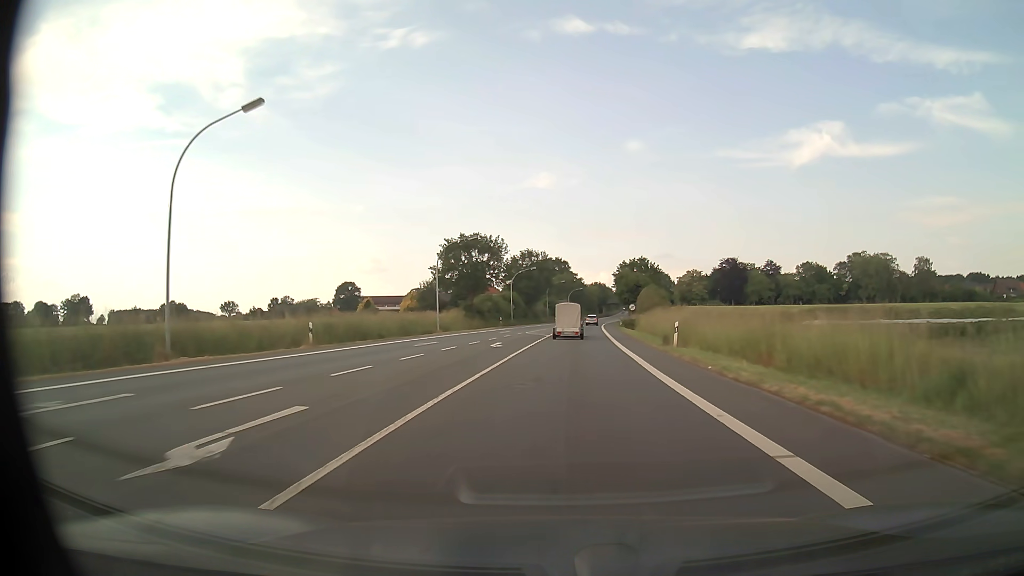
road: primary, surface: asphalt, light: Day
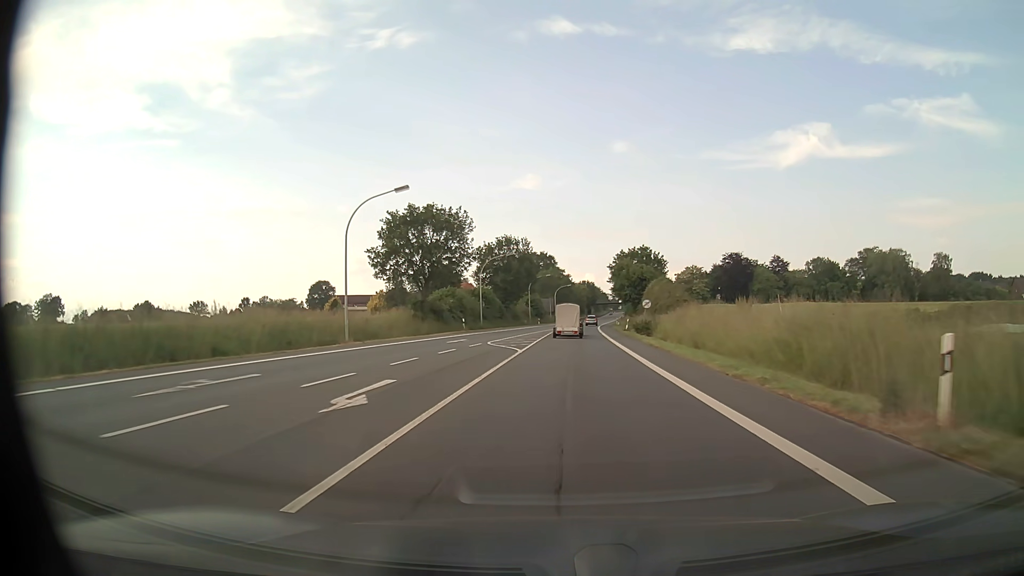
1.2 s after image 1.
(+0.2, +20.8) m; +1°
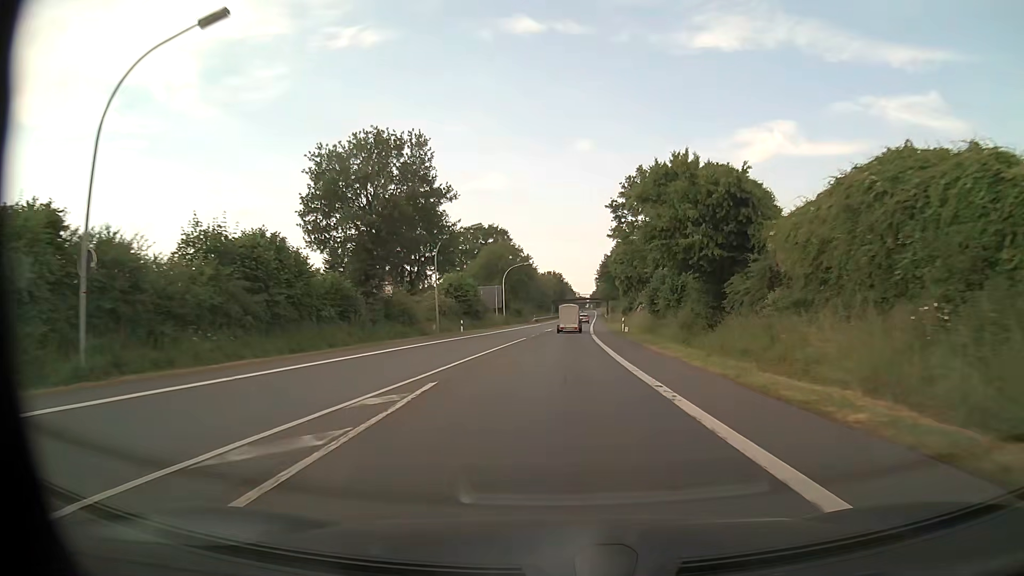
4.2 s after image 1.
(+1.7, +55.8) m; +3°
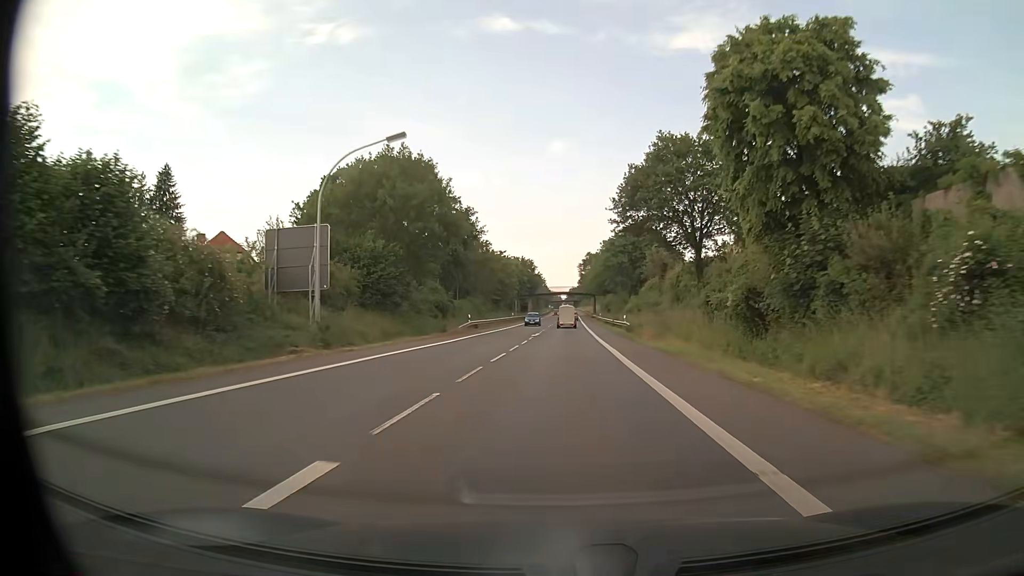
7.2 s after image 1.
(+1.1, +58.2) m; +2°
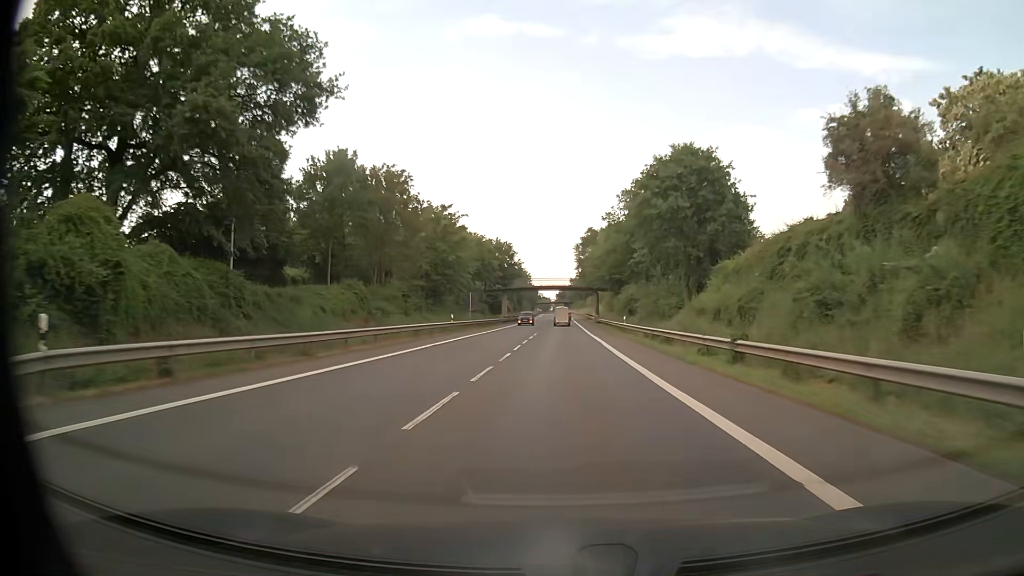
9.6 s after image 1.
(+0.3, +47.8) m; +1°
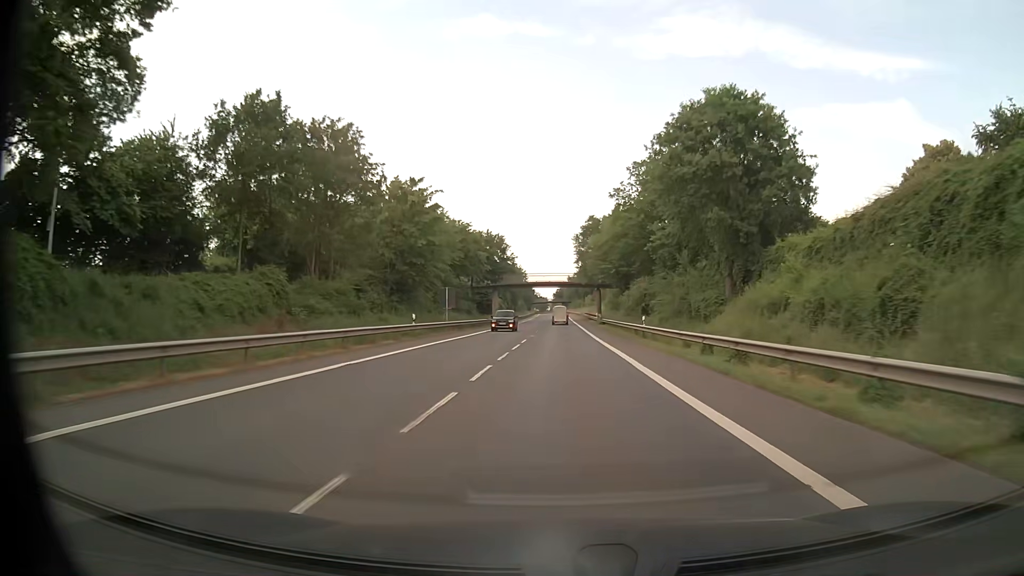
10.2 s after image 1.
(0.0, +12.4) m; 0°
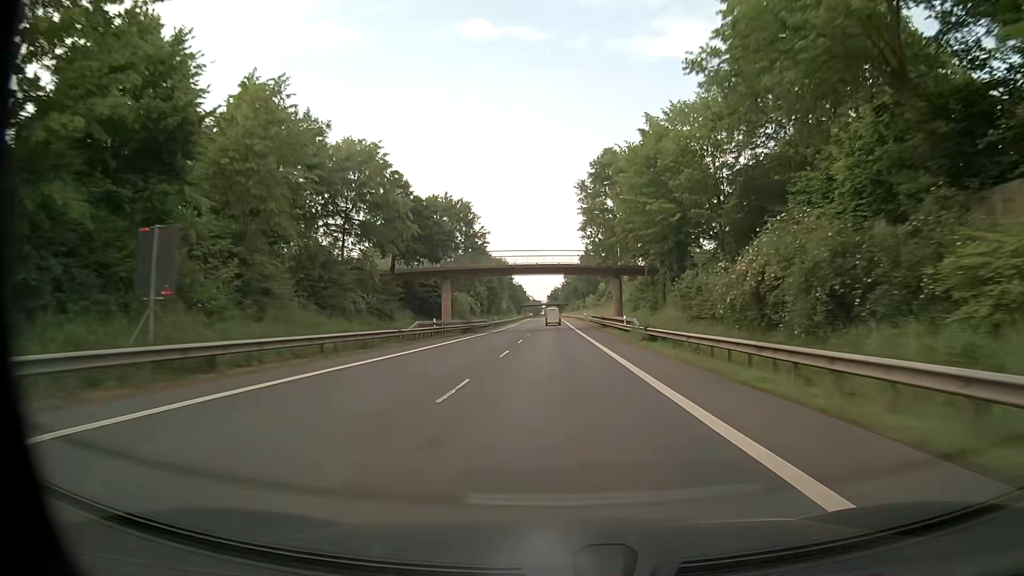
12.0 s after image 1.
(+0.1, +39.5) m; 0°
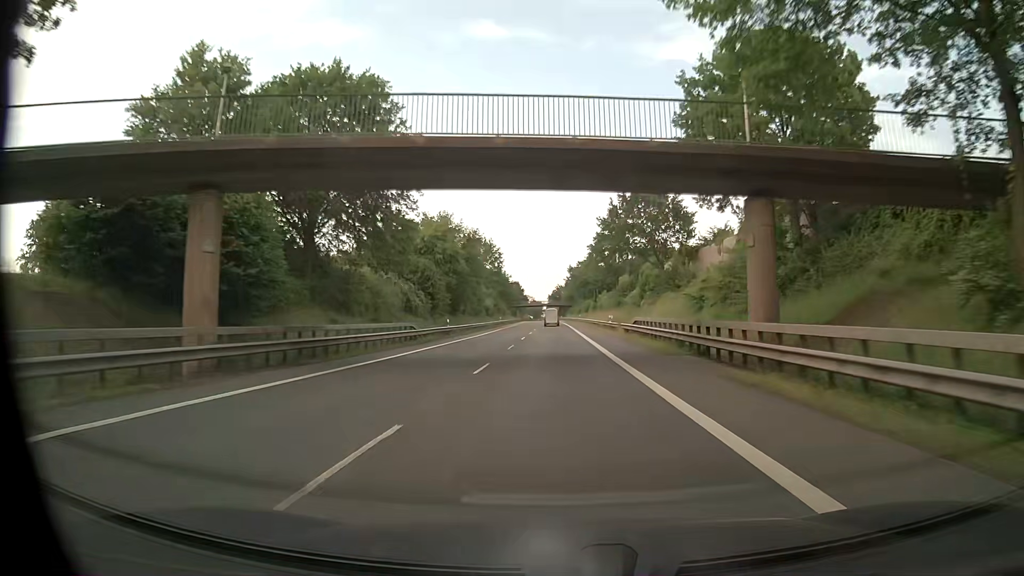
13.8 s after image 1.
(-0.1, +42.7) m; 0°
(0, +10) (0, +20) (0, +30) (0, +40) (0, +50) (0, +60) (0, +70) (-1, +80) (-1, +90) (-1, +100) m
